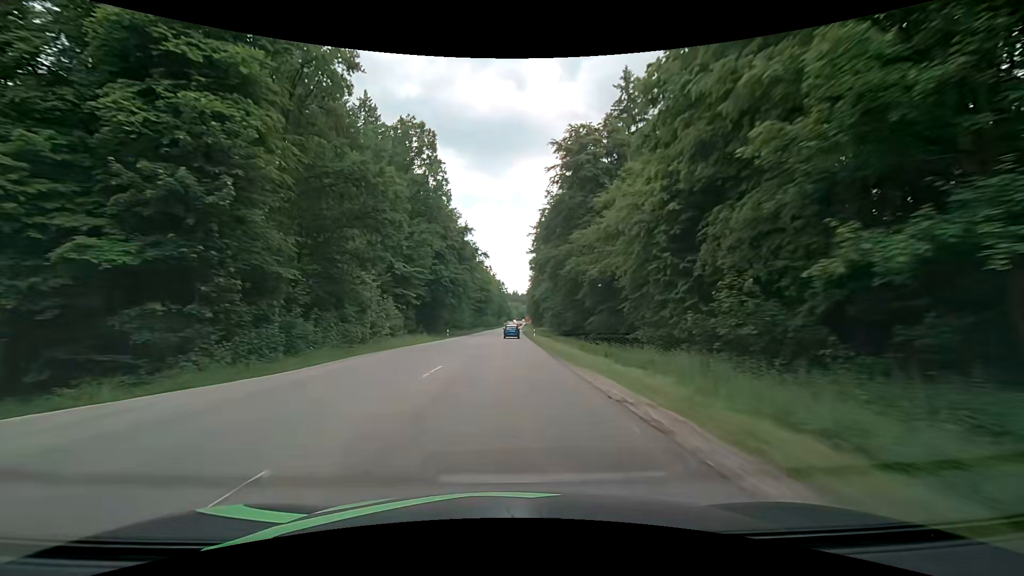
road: secondary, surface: asphalt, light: Day
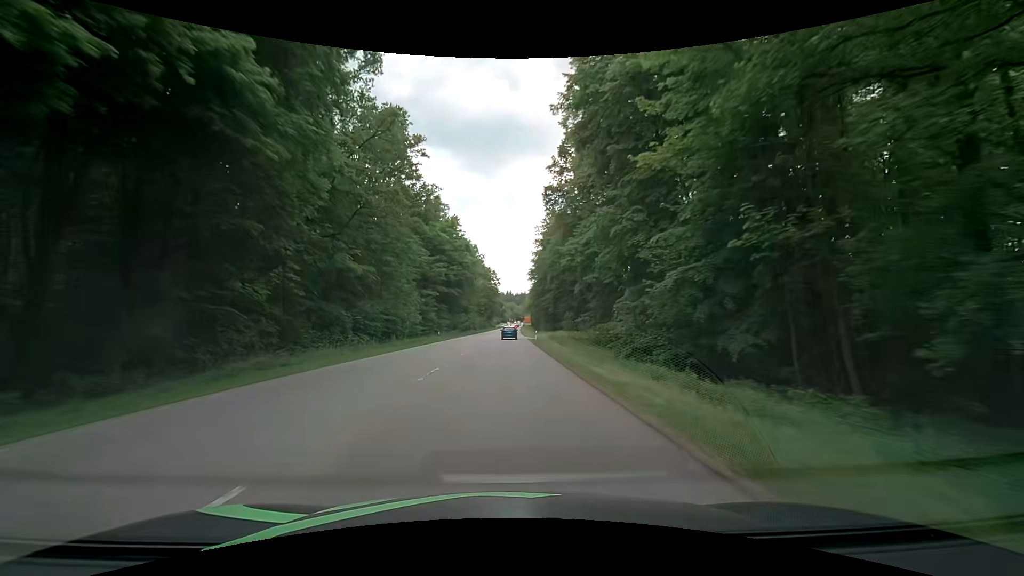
(+0.3, +60.0) m; +1°
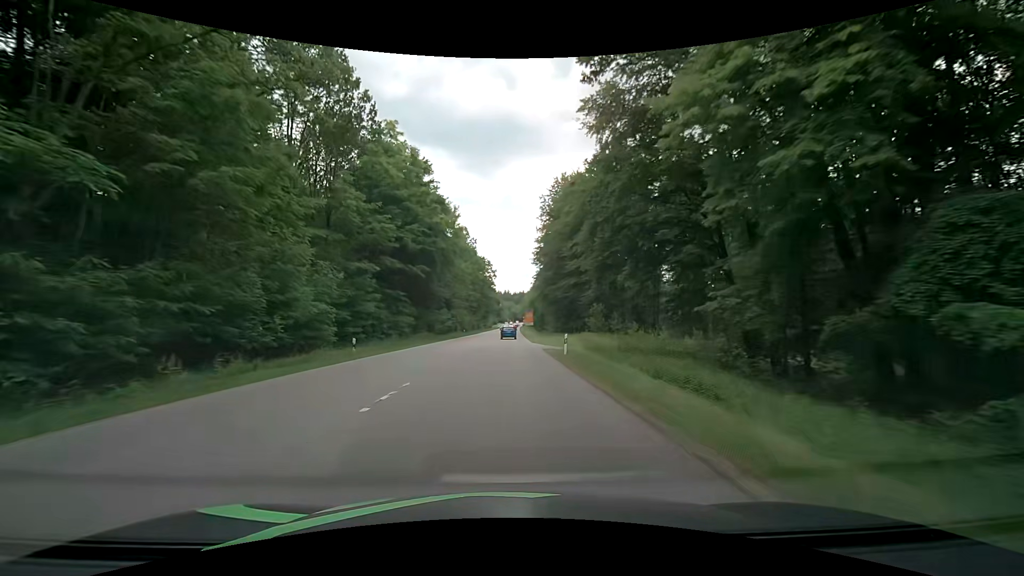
(+0.1, +28.4) m; 0°
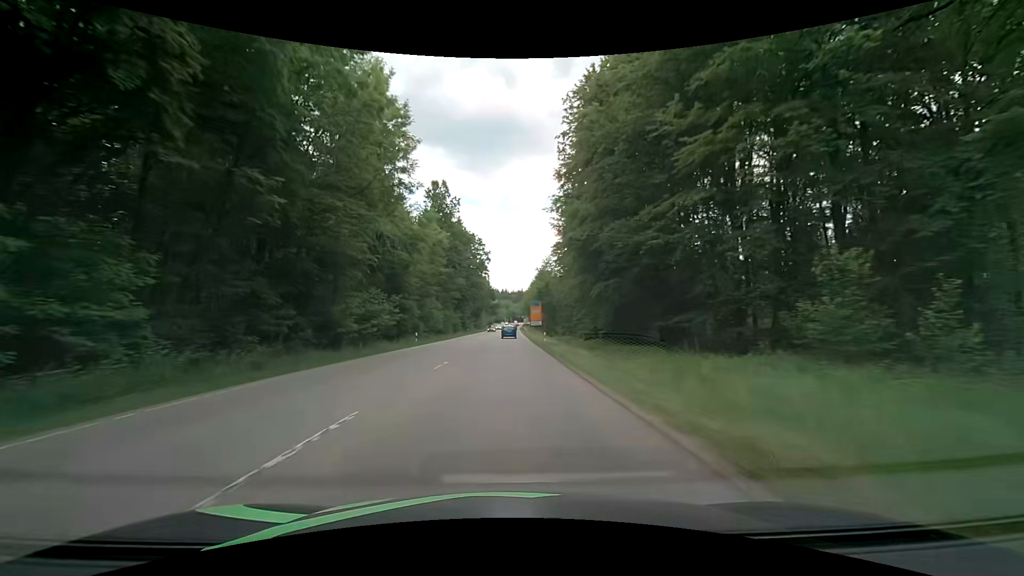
(+0.4, +40.5) m; 0°
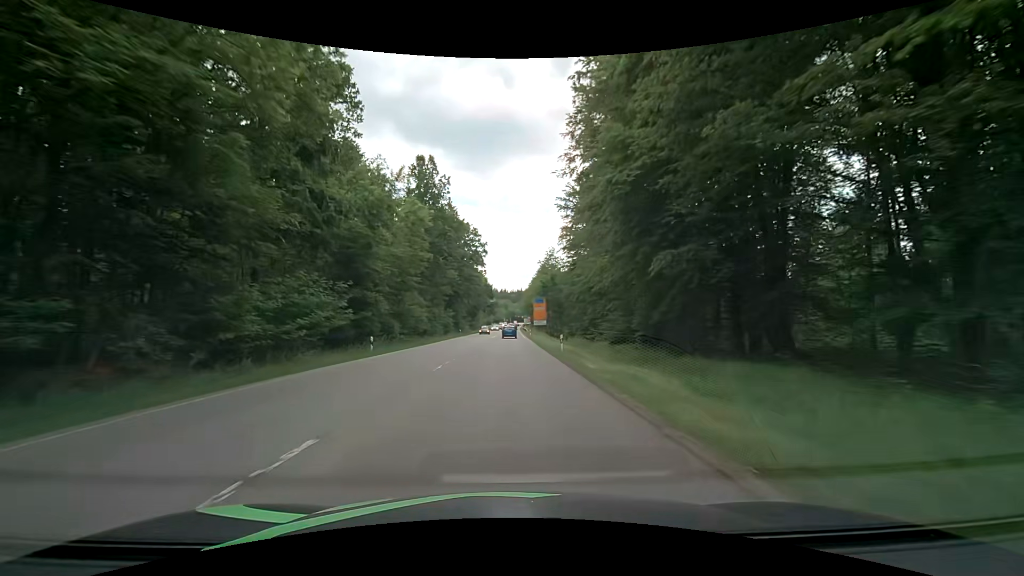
(0.0, +13.0) m; 0°
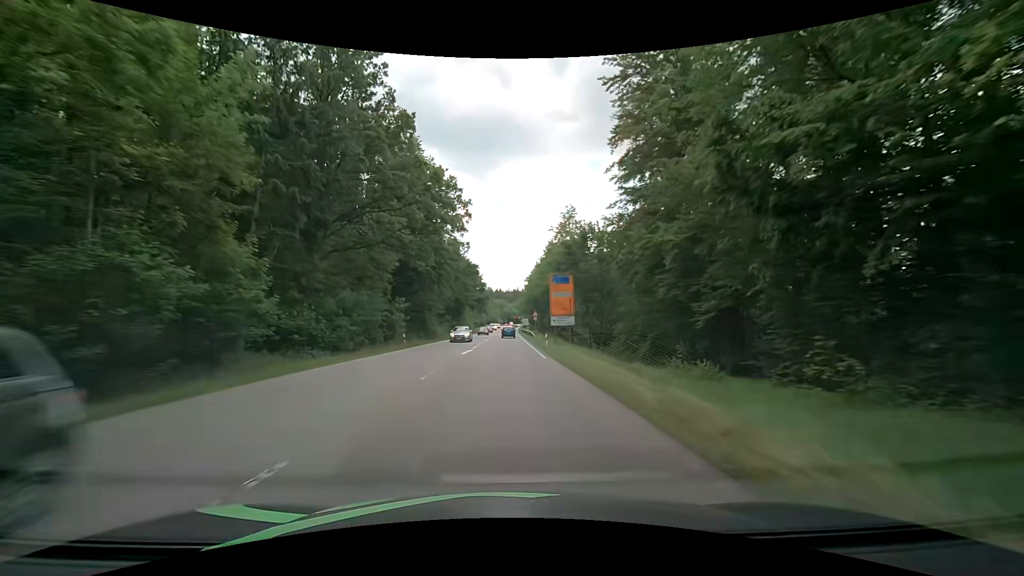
(+0.2, +37.2) m; 0°
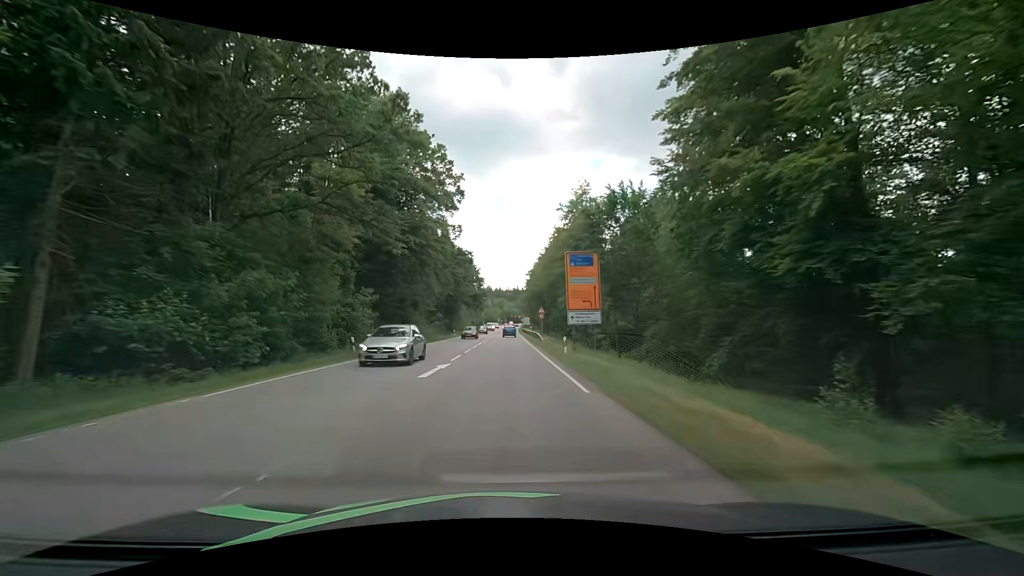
(+0.1, +11.9) m; +1°
